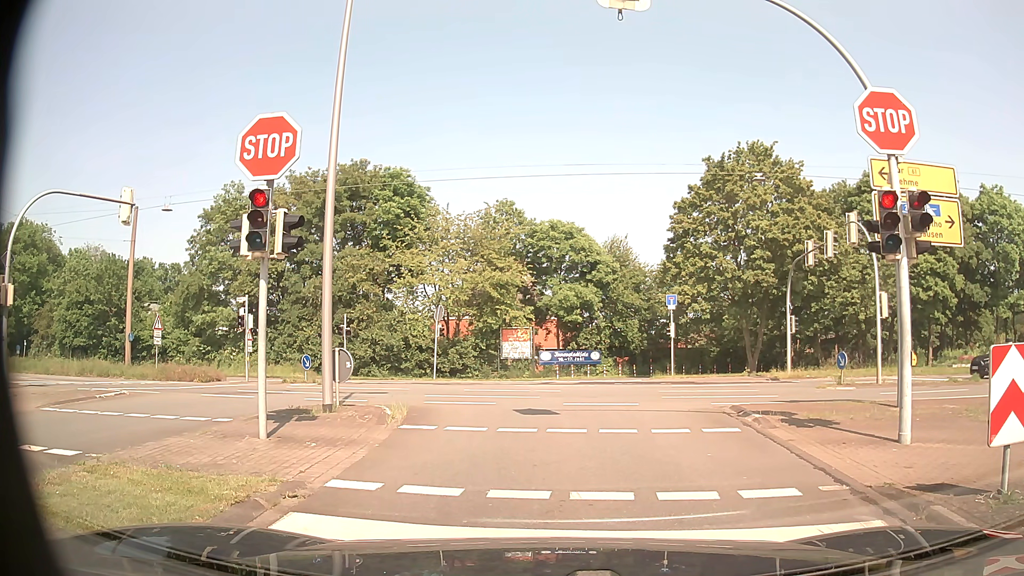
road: residential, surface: asphalt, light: Day
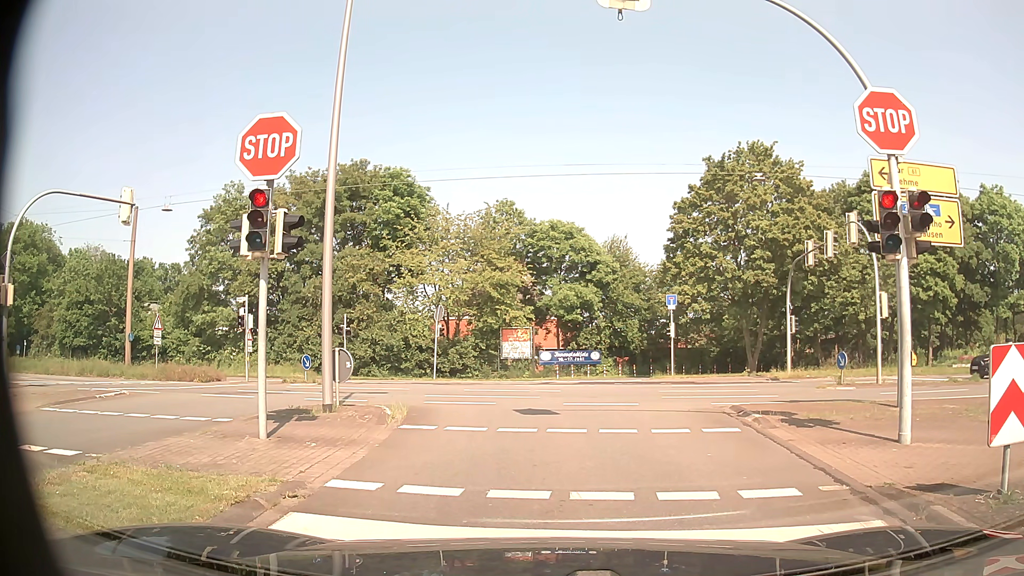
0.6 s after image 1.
(0.0, 0.0) m; 0°
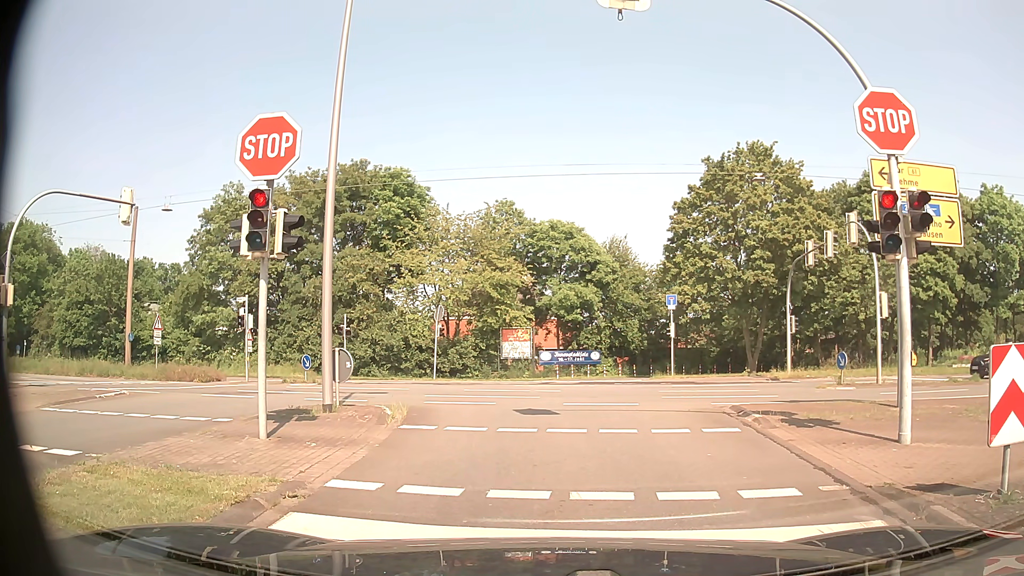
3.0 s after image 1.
(0.0, 0.0) m; 0°
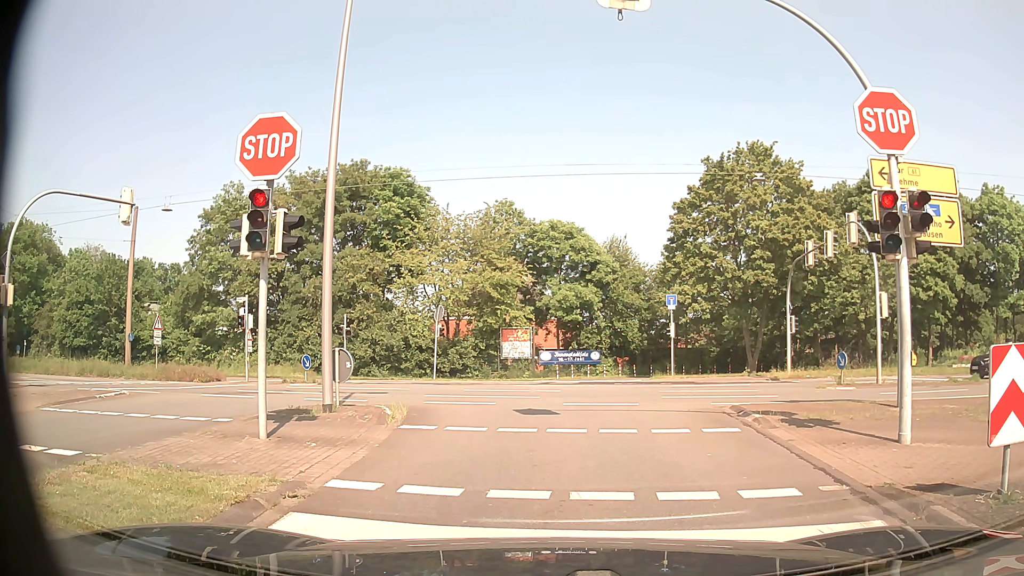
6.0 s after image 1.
(0.0, 0.0) m; 0°
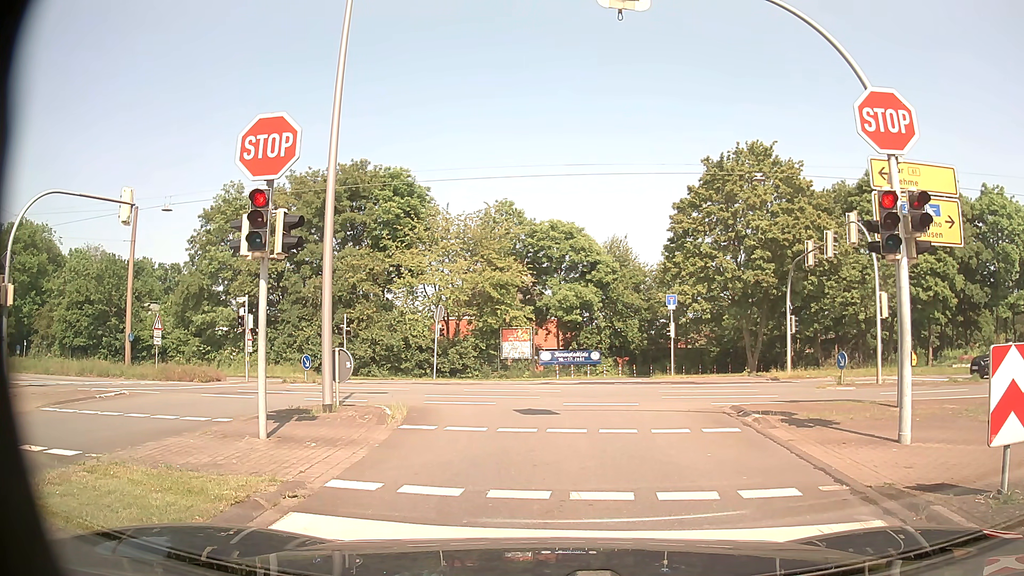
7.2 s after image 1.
(0.0, 0.0) m; 0°
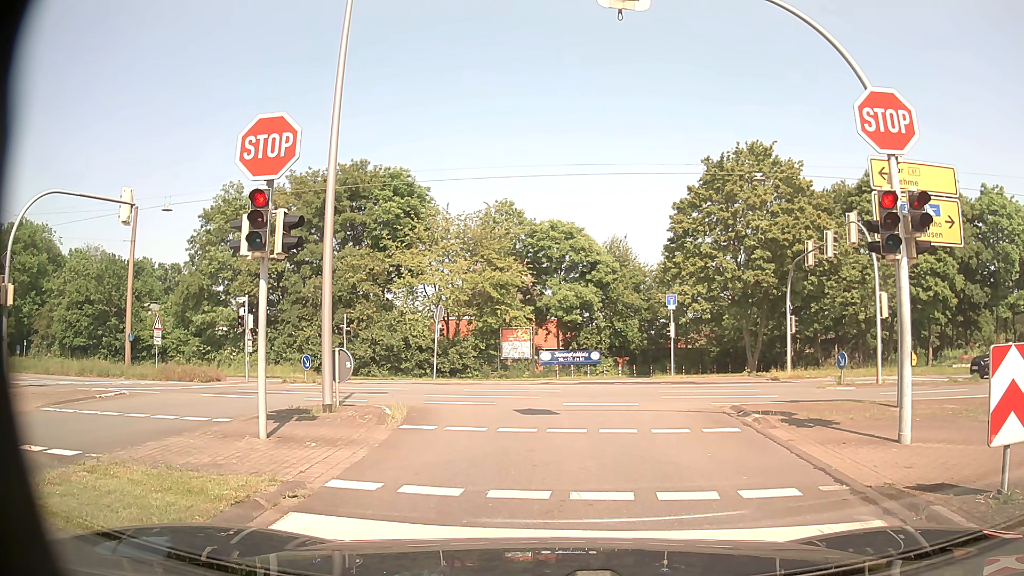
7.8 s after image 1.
(0.0, 0.0) m; 0°
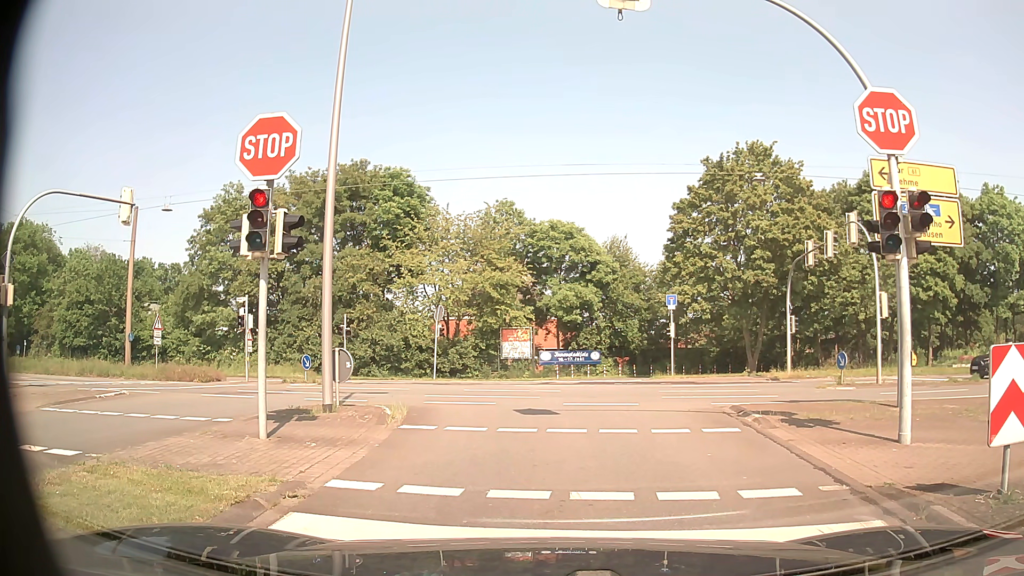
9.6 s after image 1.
(0.0, 0.0) m; 0°
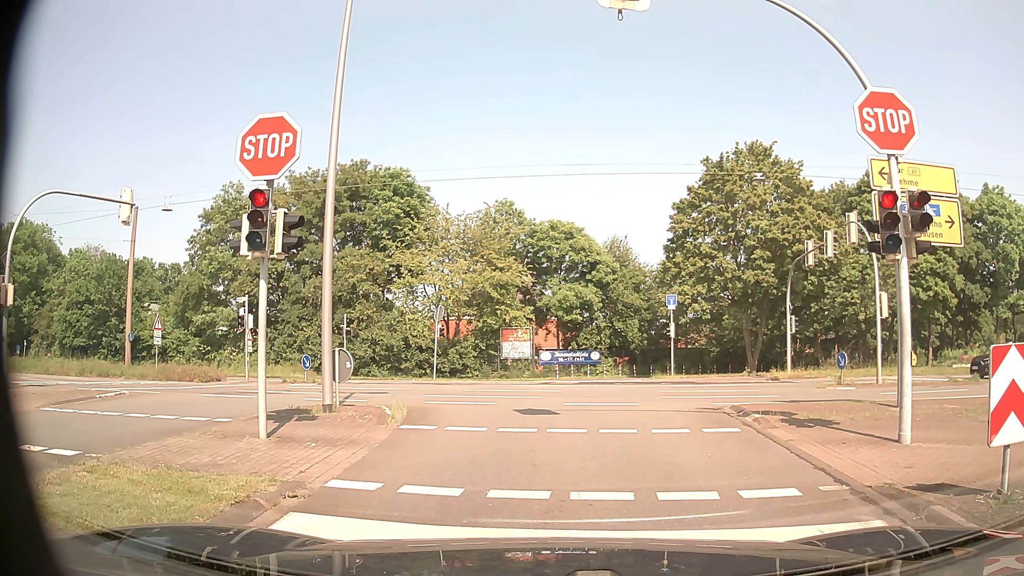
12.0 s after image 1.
(0.0, 0.0) m; 0°
